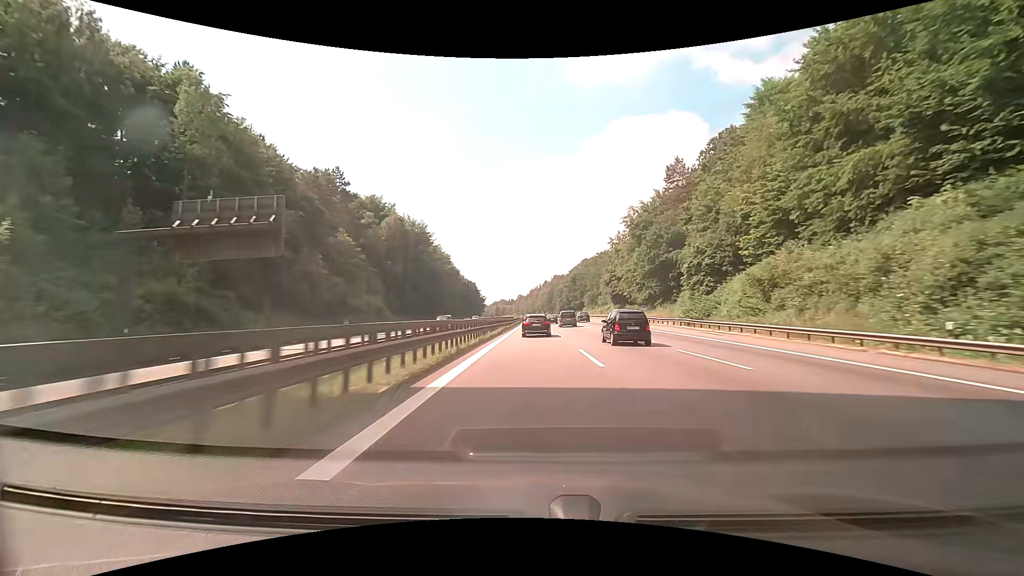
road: motorway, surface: asphalt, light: Day
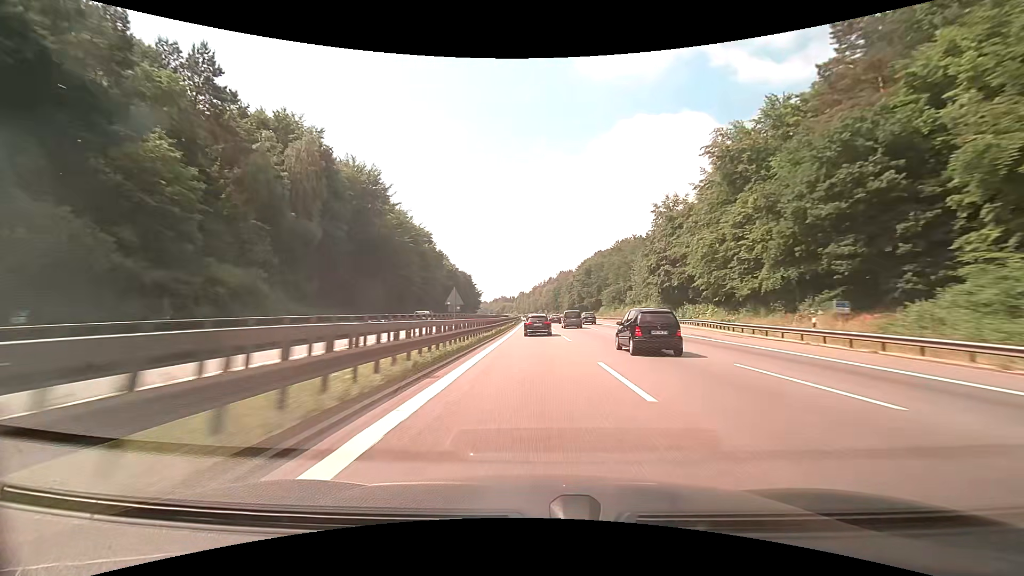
(-0.2, +41.1) m; 0°
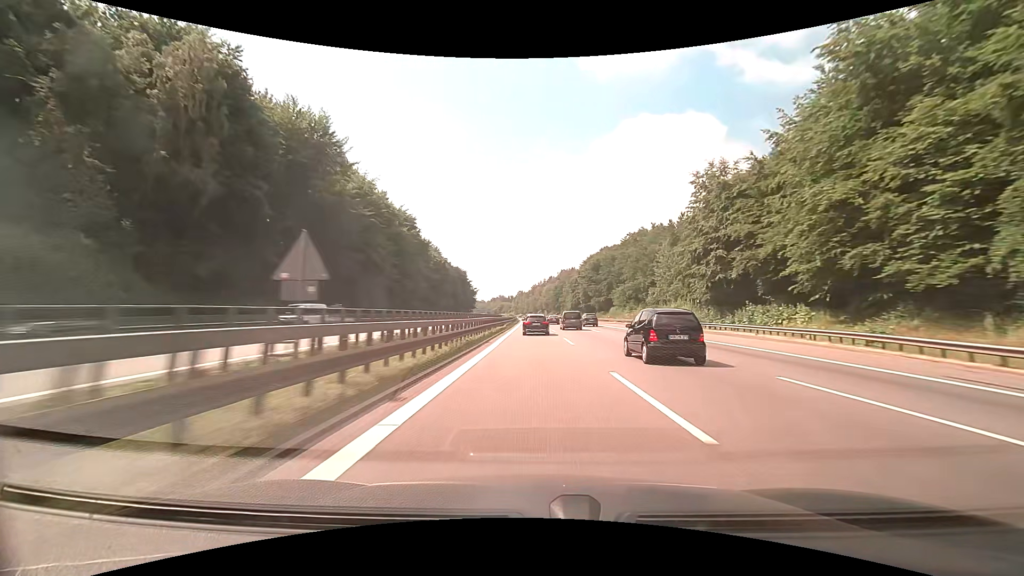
(0.0, +20.6) m; 0°
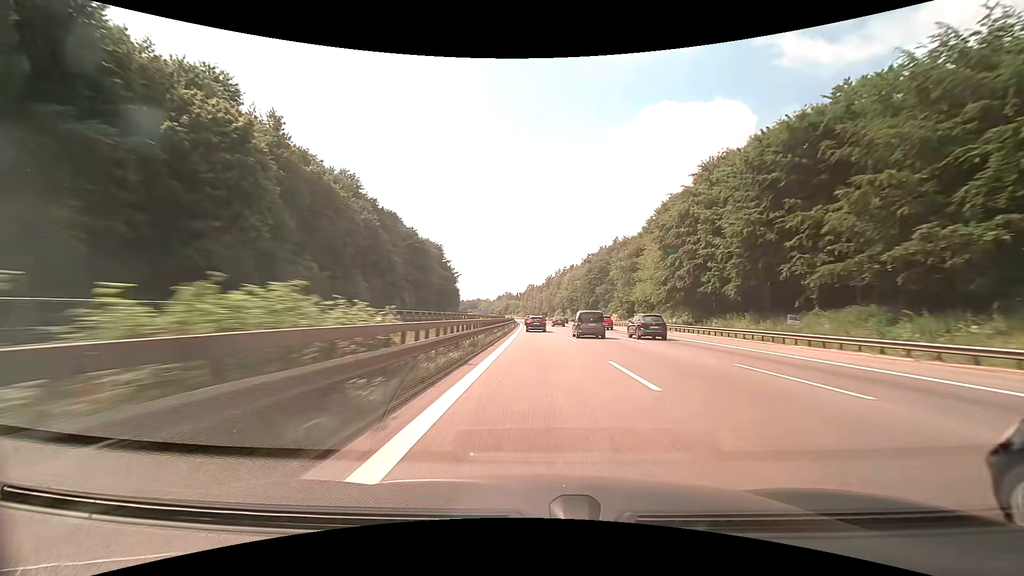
(-0.7, +104.6) m; -1°
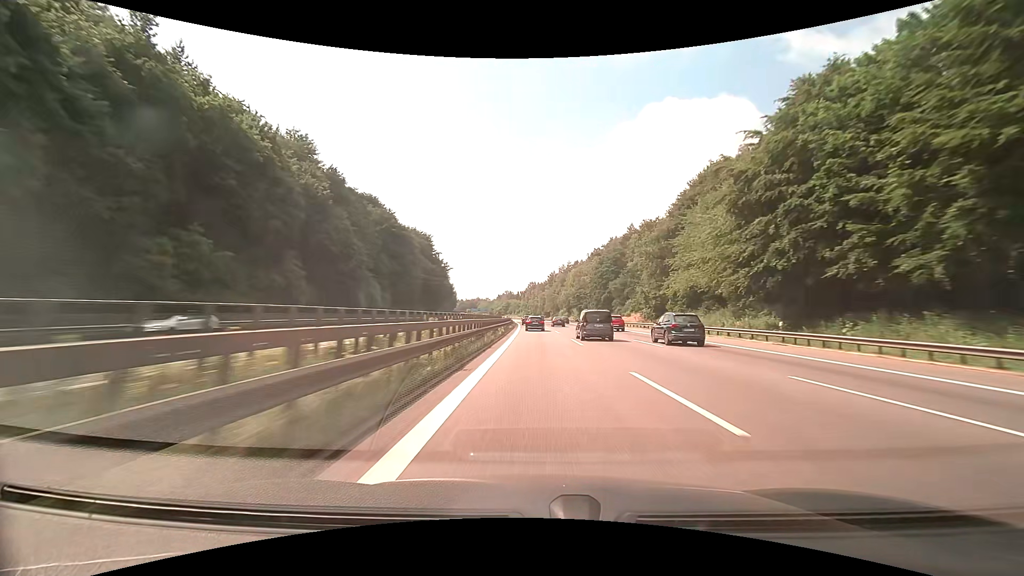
(0.0, +21.3) m; 0°
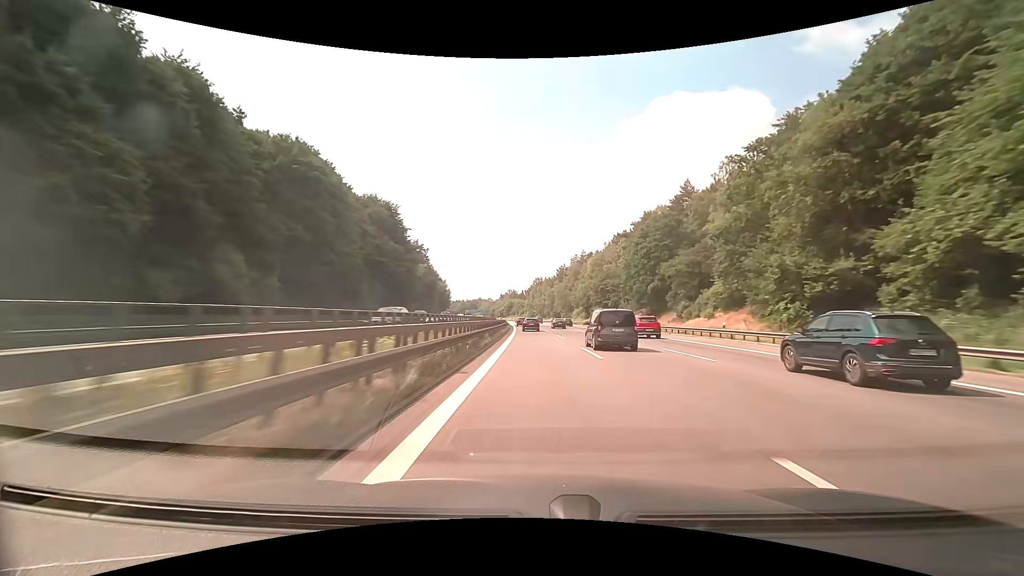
(-0.2, +43.3) m; 0°
